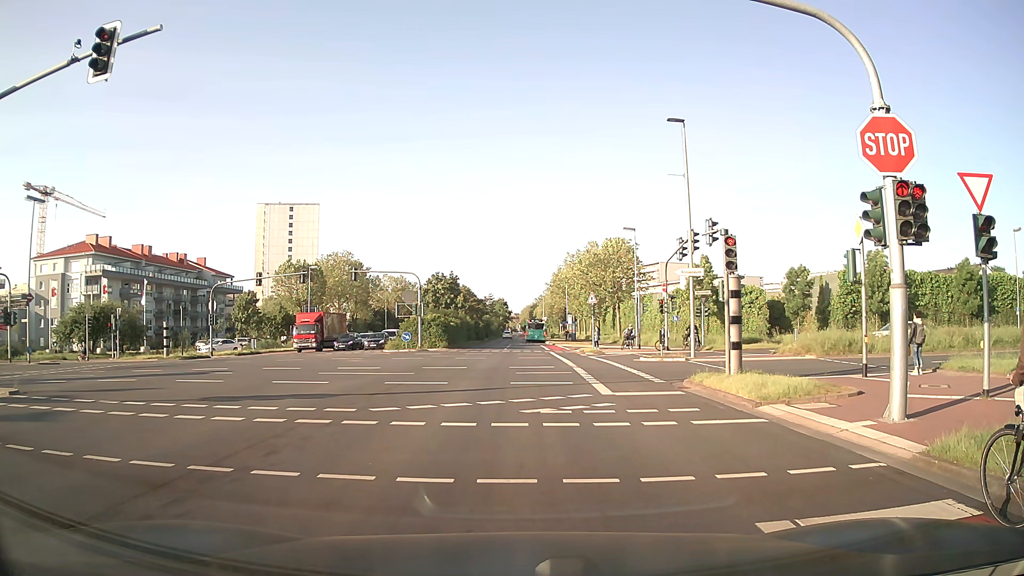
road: secondary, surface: asphalt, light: Day
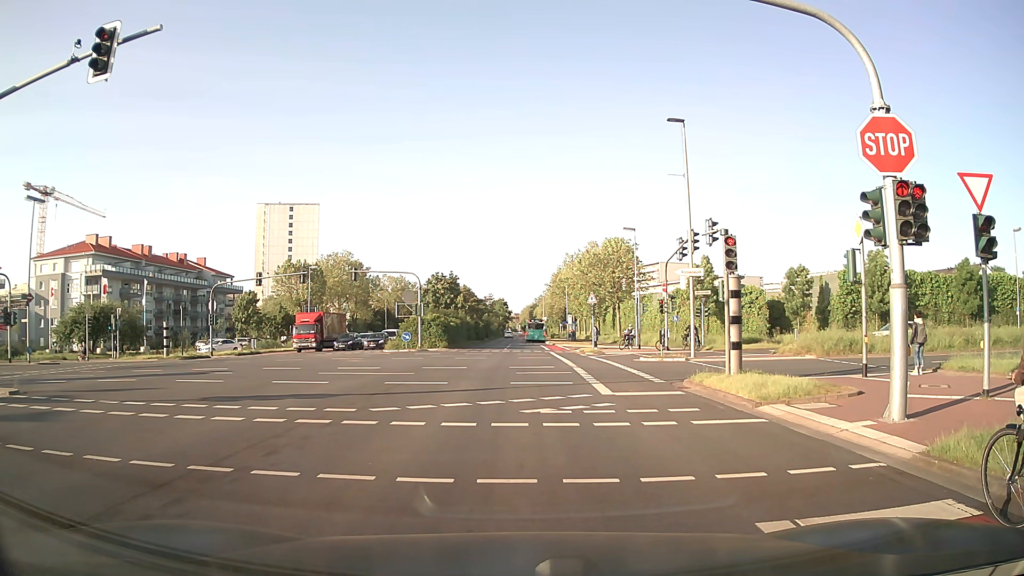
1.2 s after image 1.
(0.0, 0.0) m; 0°
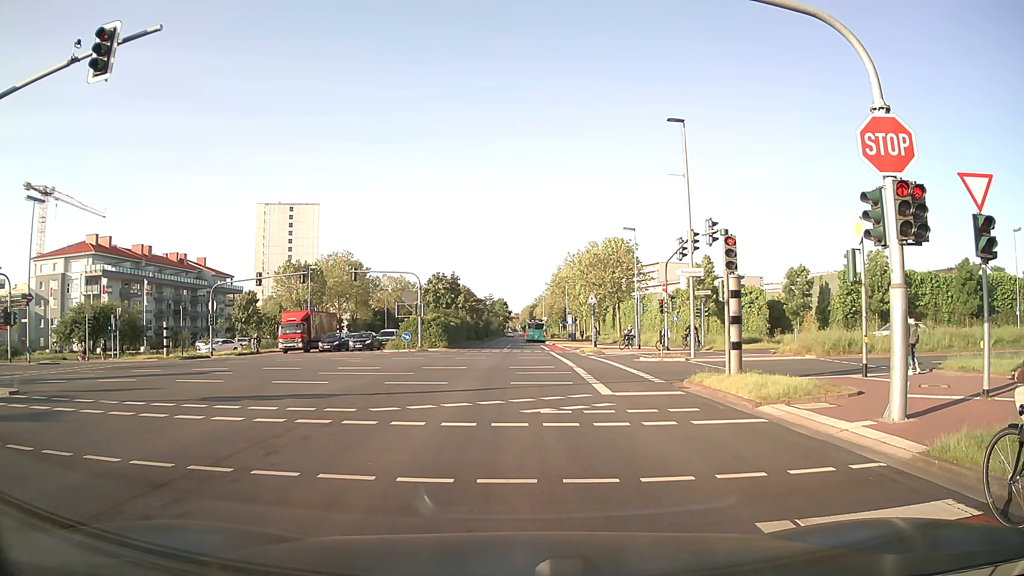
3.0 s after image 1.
(0.0, 0.0) m; 0°
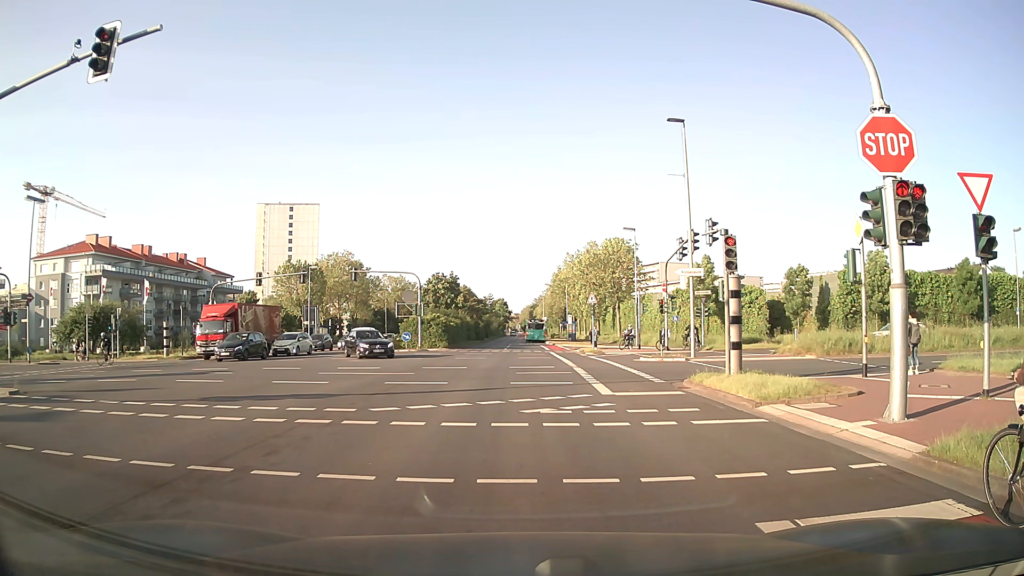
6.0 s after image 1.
(0.0, 0.0) m; 0°
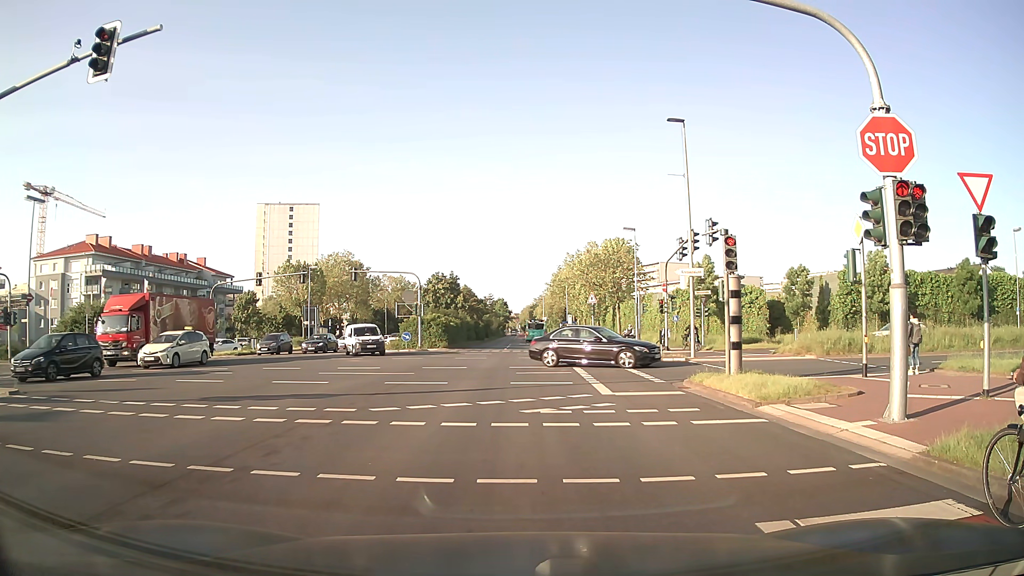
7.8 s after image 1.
(0.0, 0.0) m; 0°
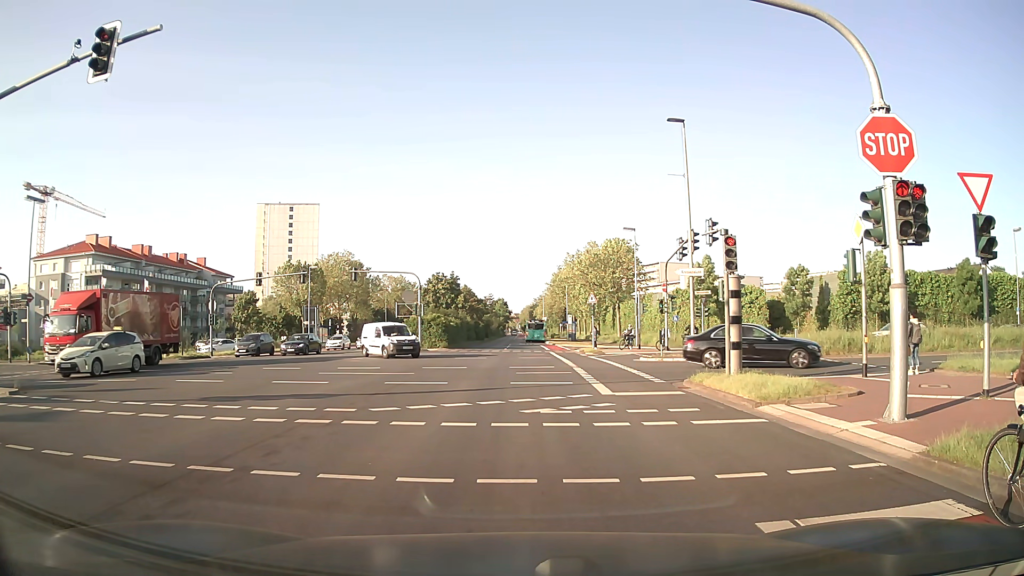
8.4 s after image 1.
(0.0, 0.0) m; 0°
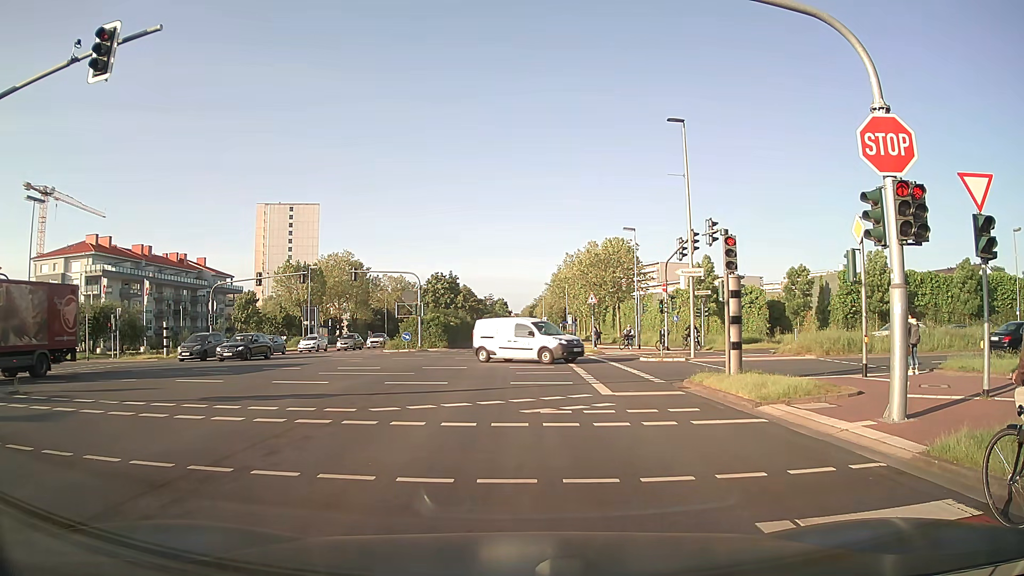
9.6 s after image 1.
(0.0, 0.0) m; 0°
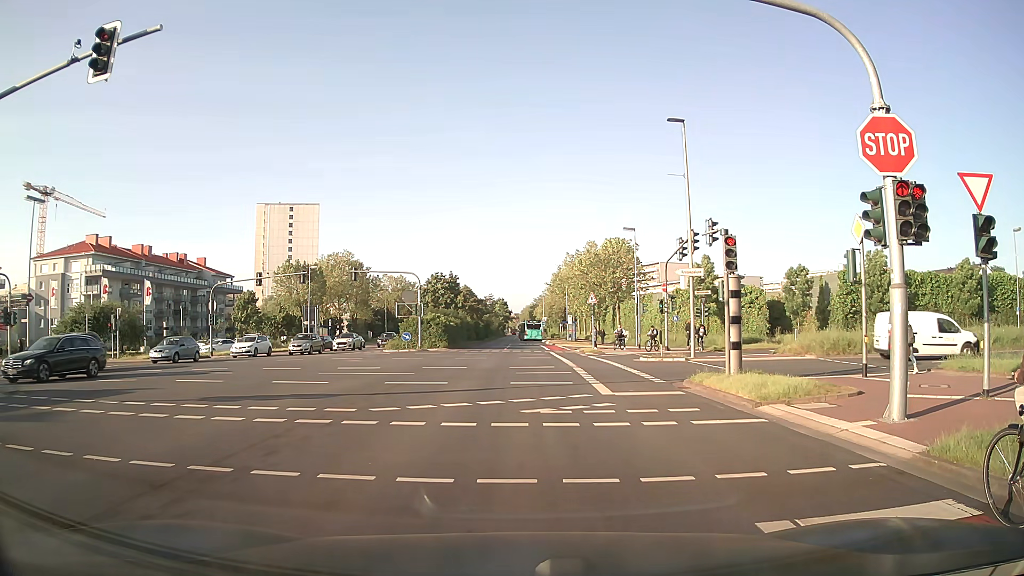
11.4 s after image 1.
(0.0, 0.0) m; 0°
(0, +10) (0, +20) (0, +30) (+1, +40) (+1, +50) (+1, +60) (+1, +70) (+1, +80) (+1, +90) (+1, +100) m
